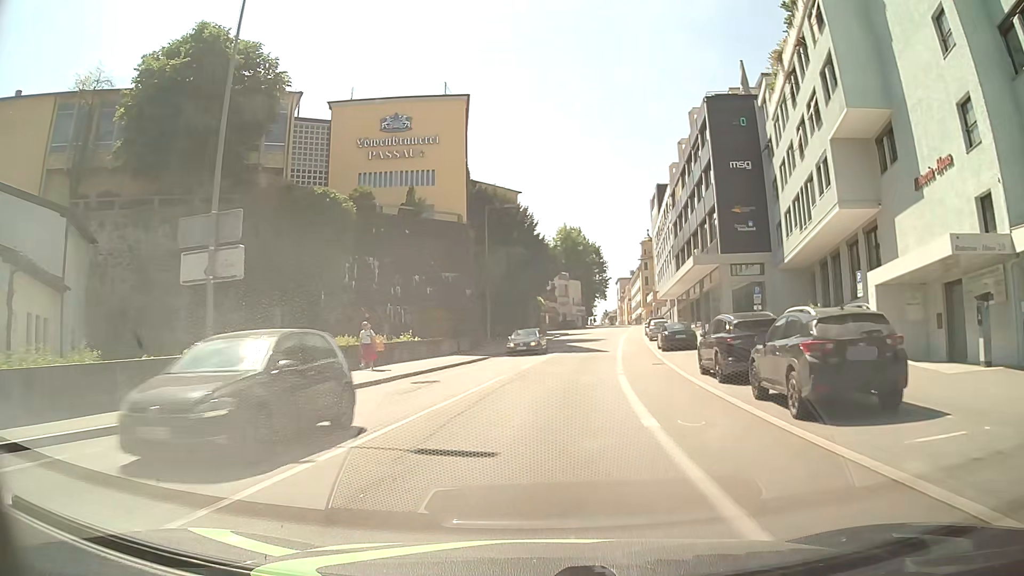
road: tertiary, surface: asphalt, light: Day
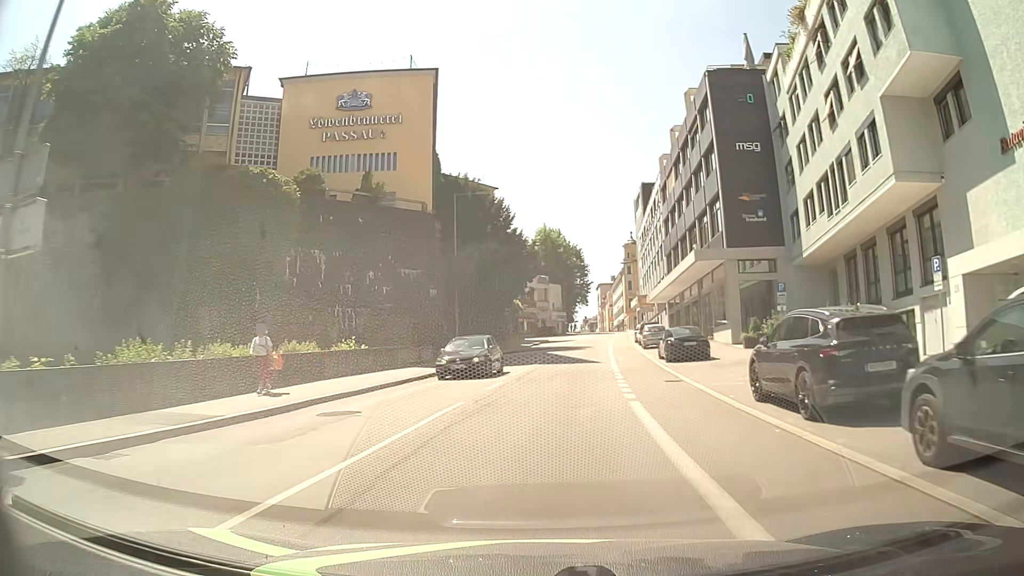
(+0.1, +6.6) m; +2°
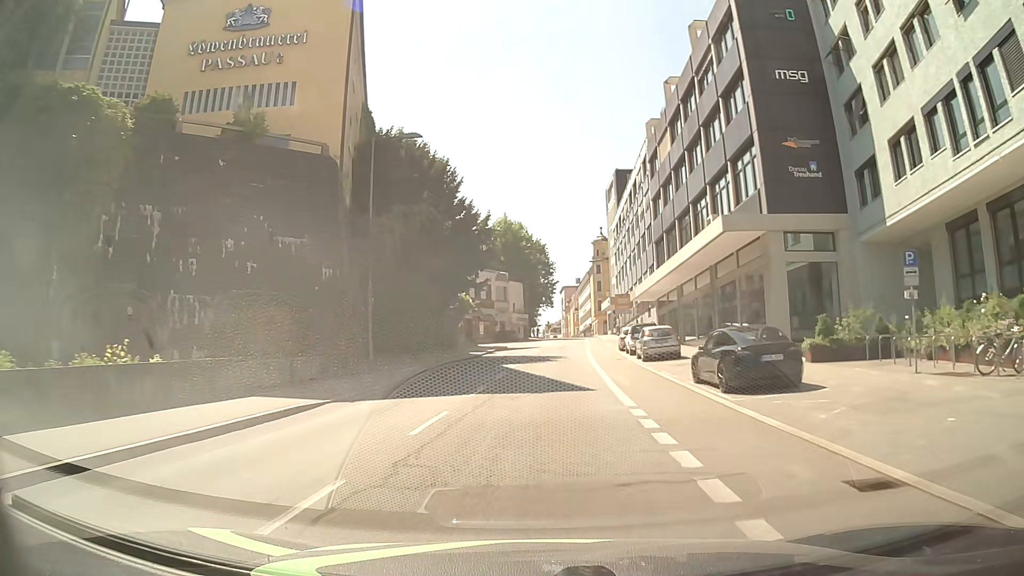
(+0.4, +13.4) m; +3°
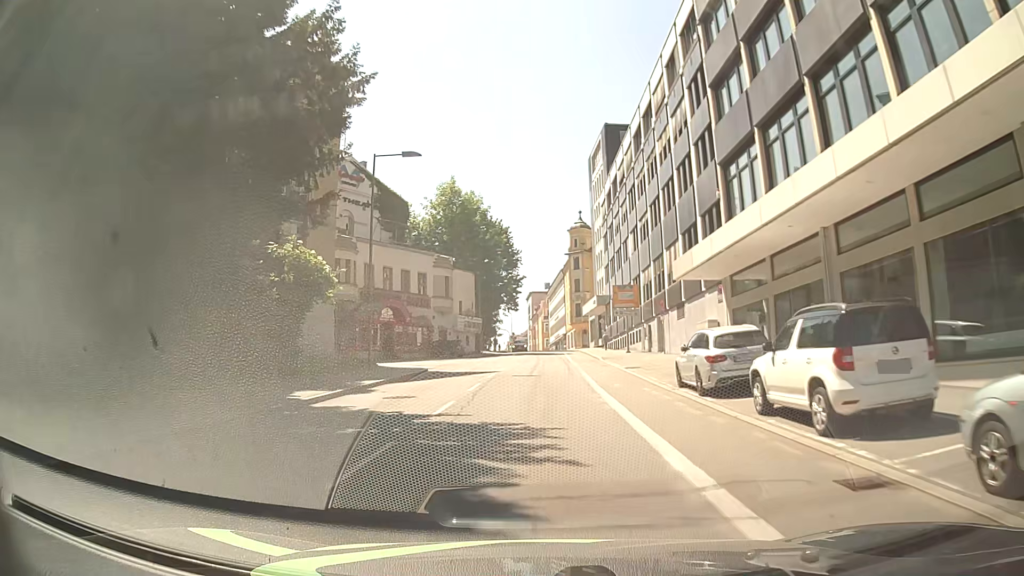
(+0.8, +27.5) m; +3°
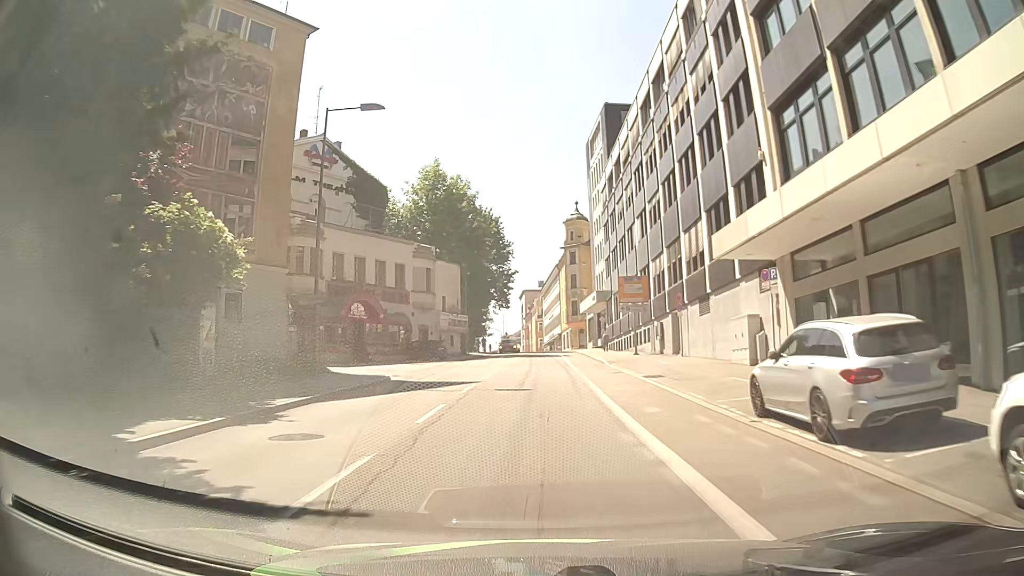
(+0.1, +6.9) m; 0°
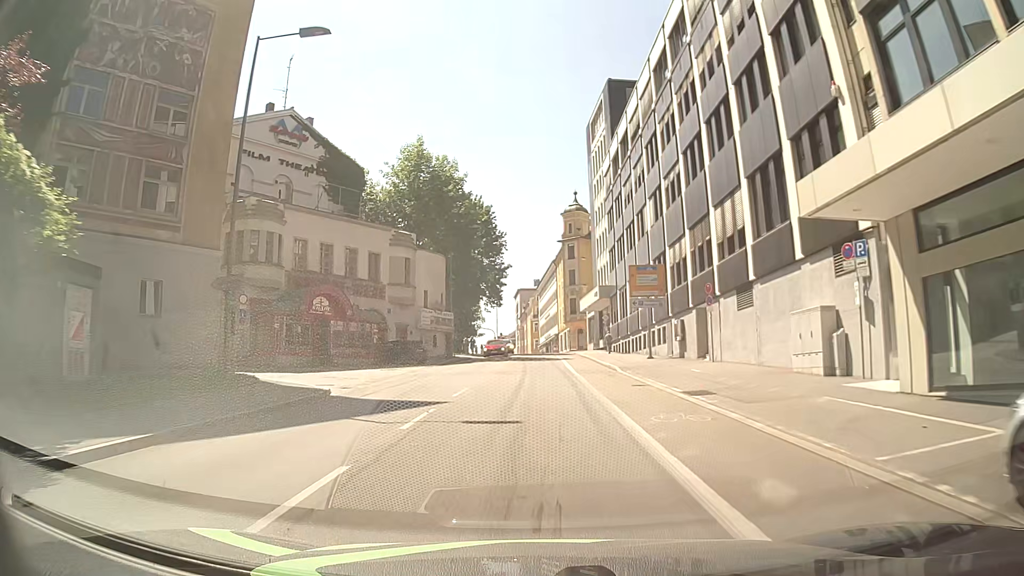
(+0.1, +7.0) m; 0°
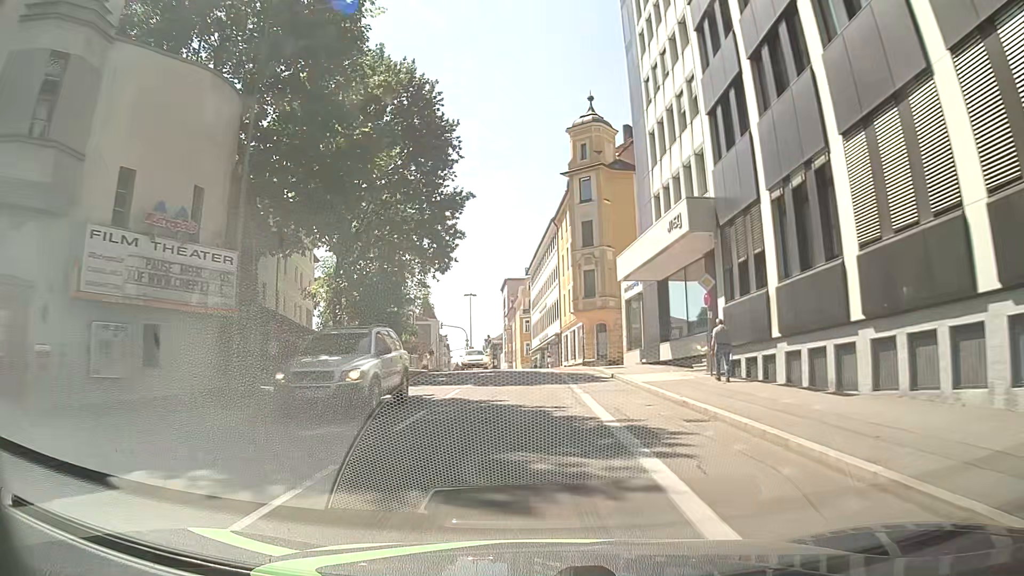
(+0.6, +36.1) m; +1°
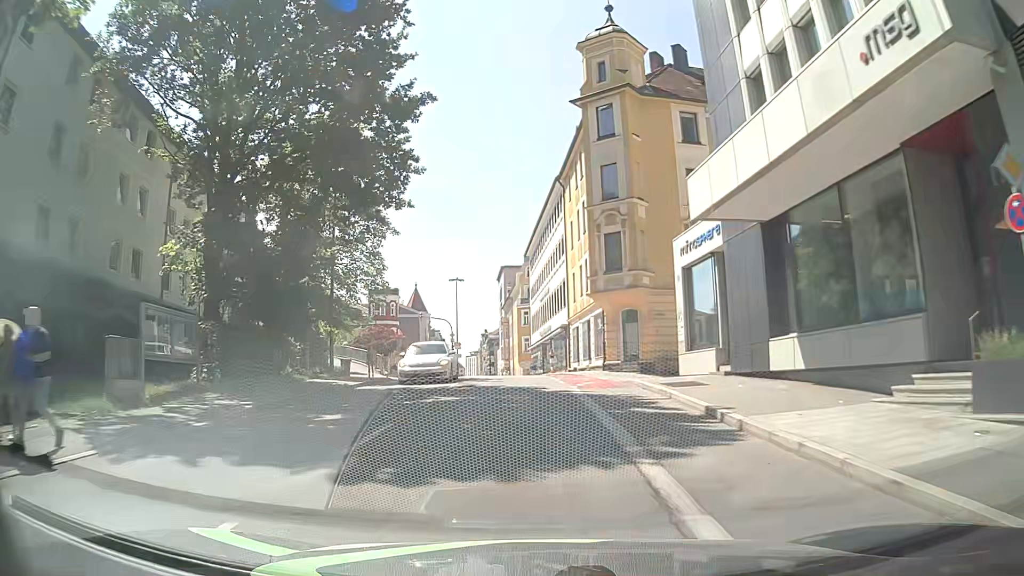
(0.0, +14.5) m; -1°
(0, +10) (0, +20) (0, +30) (-2, +40) (-4, +50) (-7, +59) (-12, +68) (-18, +76) (-25, +83) (-31, +91) m
